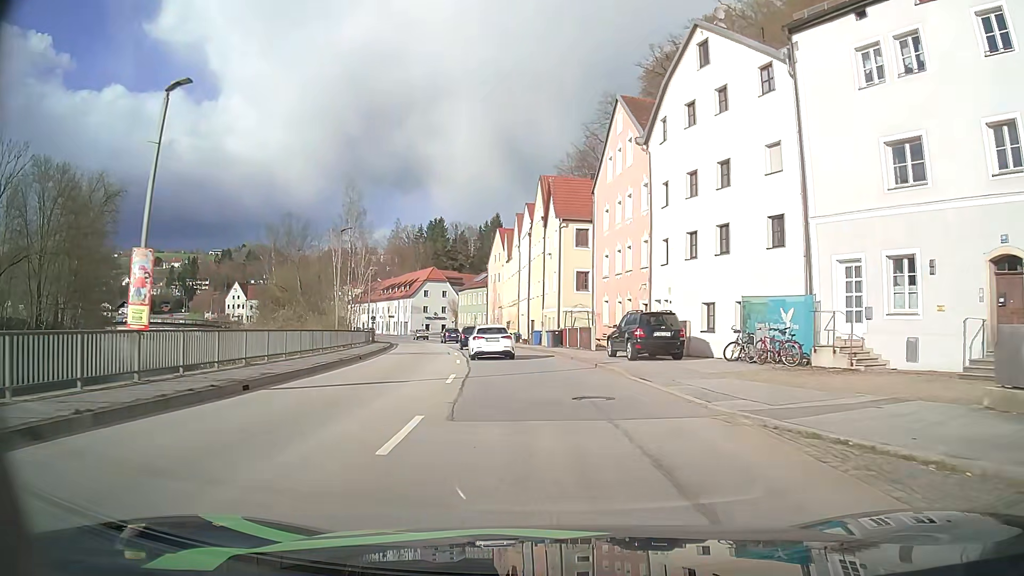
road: primary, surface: asphalt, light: Day
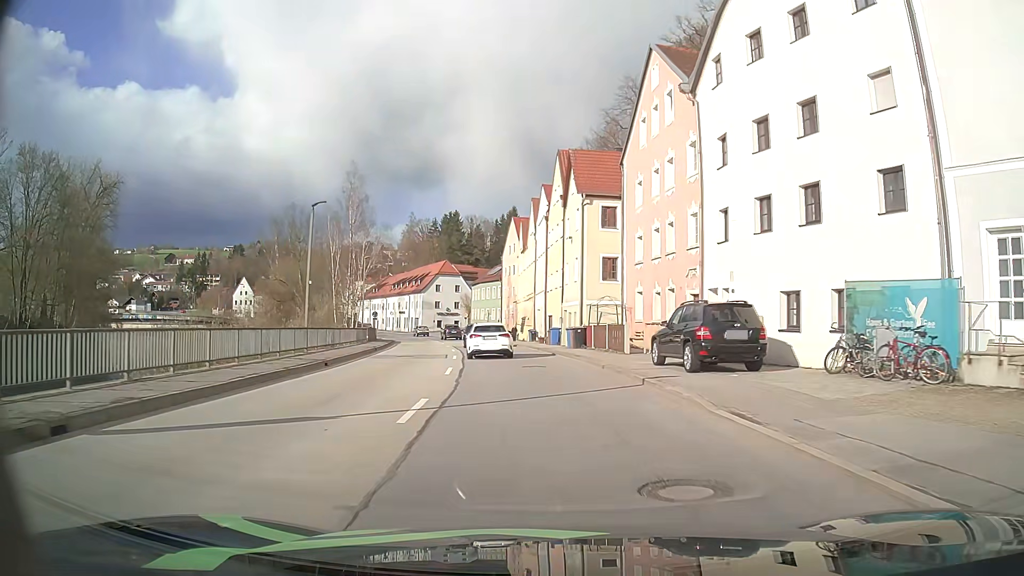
(-0.1, +6.9) m; -2°
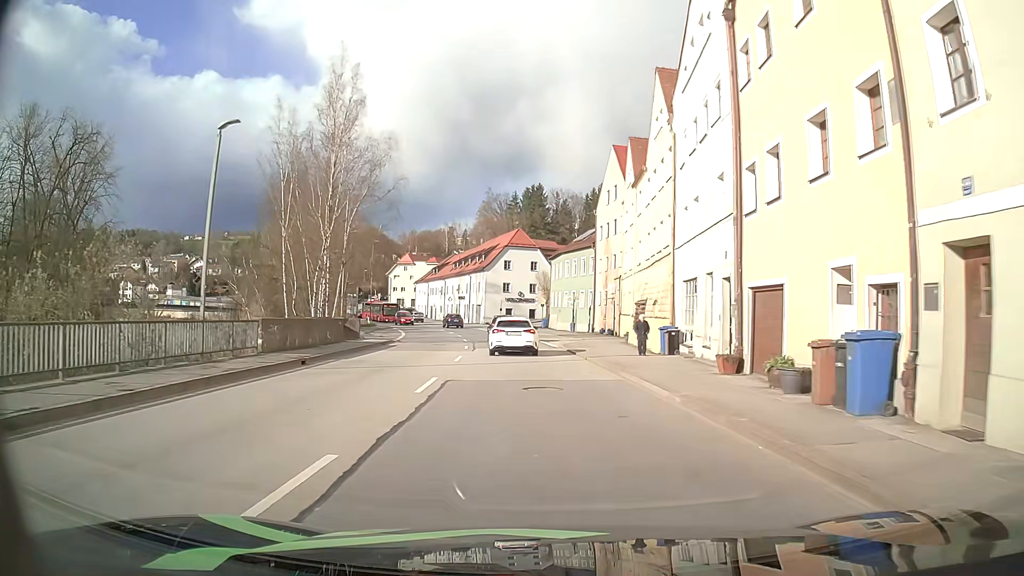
(-2.2, +32.6) m; -7°
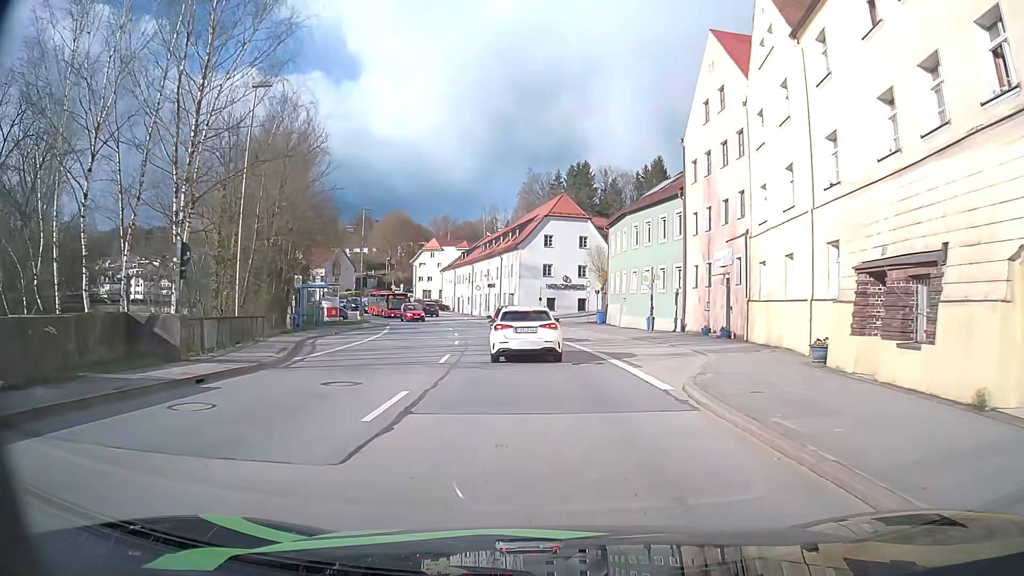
(-1.0, +22.0) m; -4°
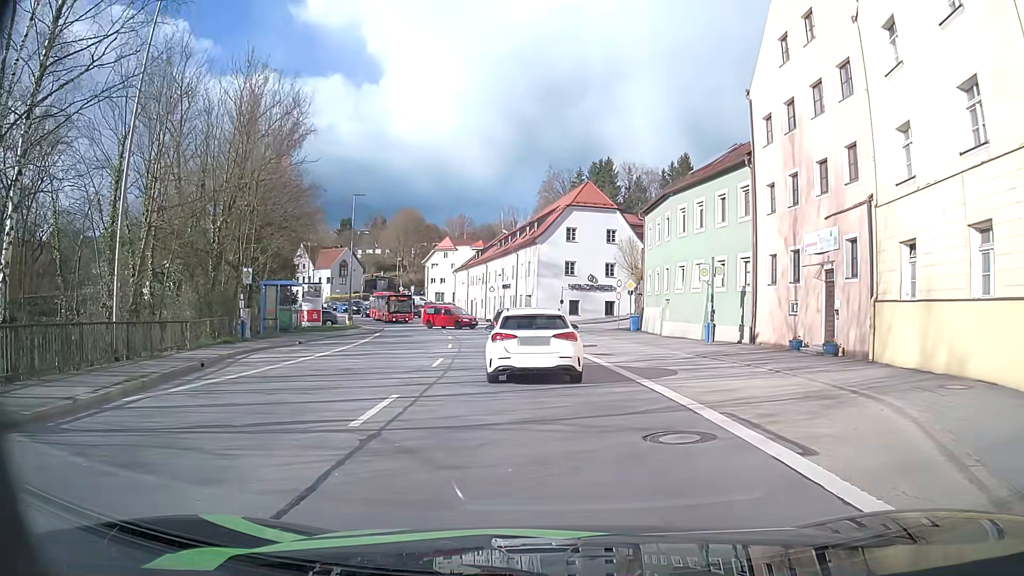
(-0.1, +8.8) m; -2°
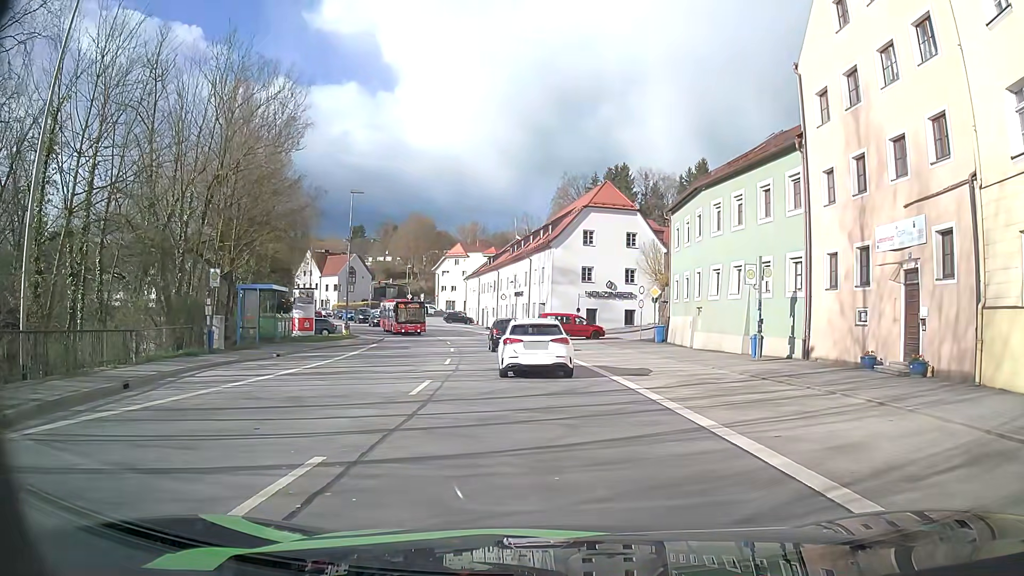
(0.0, +4.4) m; 0°
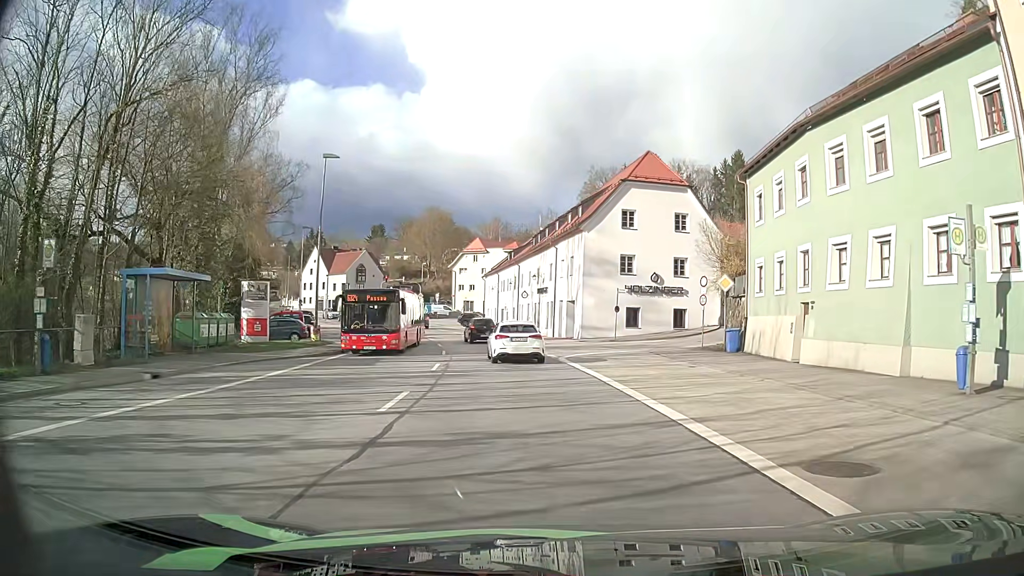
(-0.4, +11.9) m; -4°
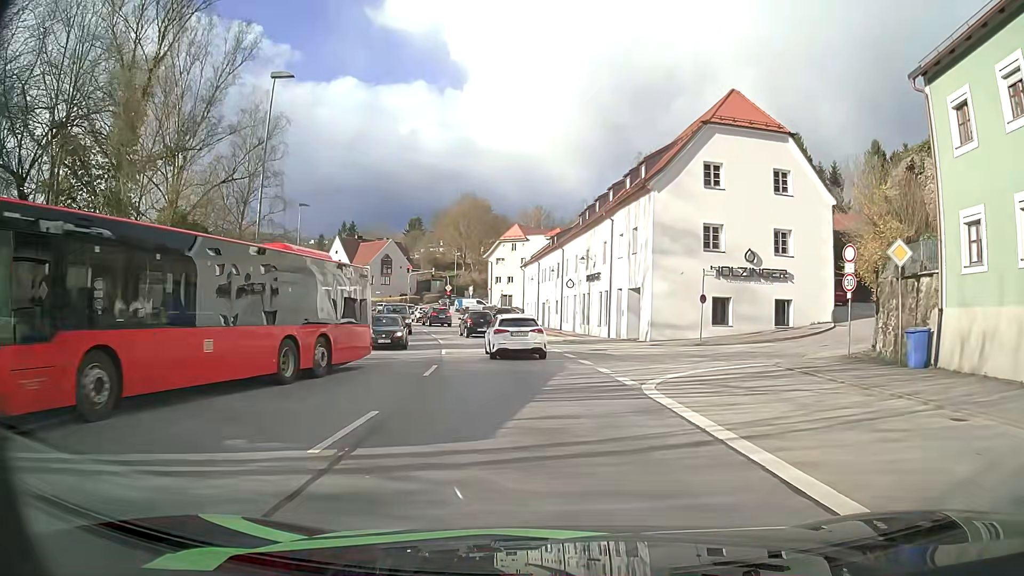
(-0.3, +13.1) m; -3°
